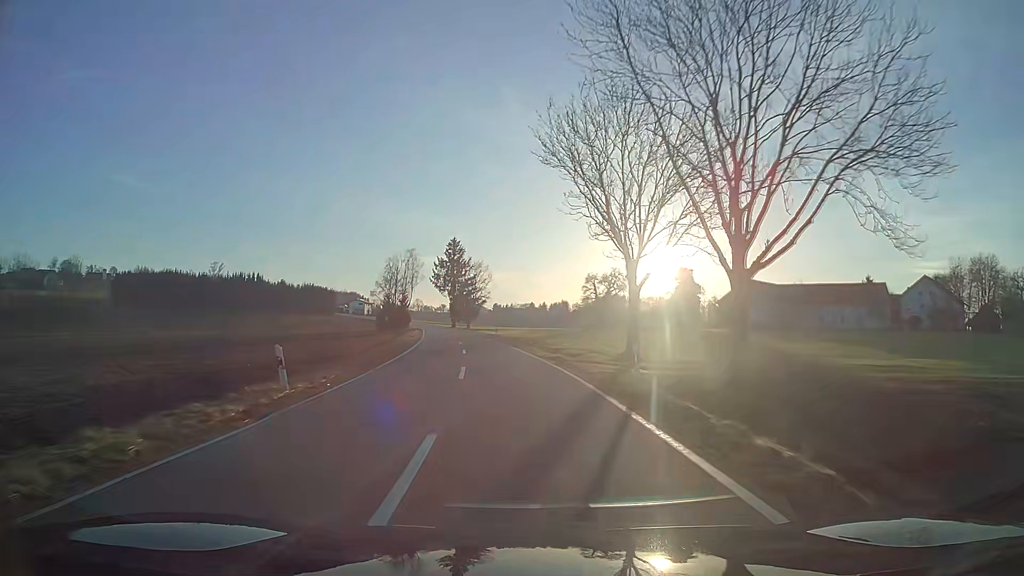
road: tertiary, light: Day
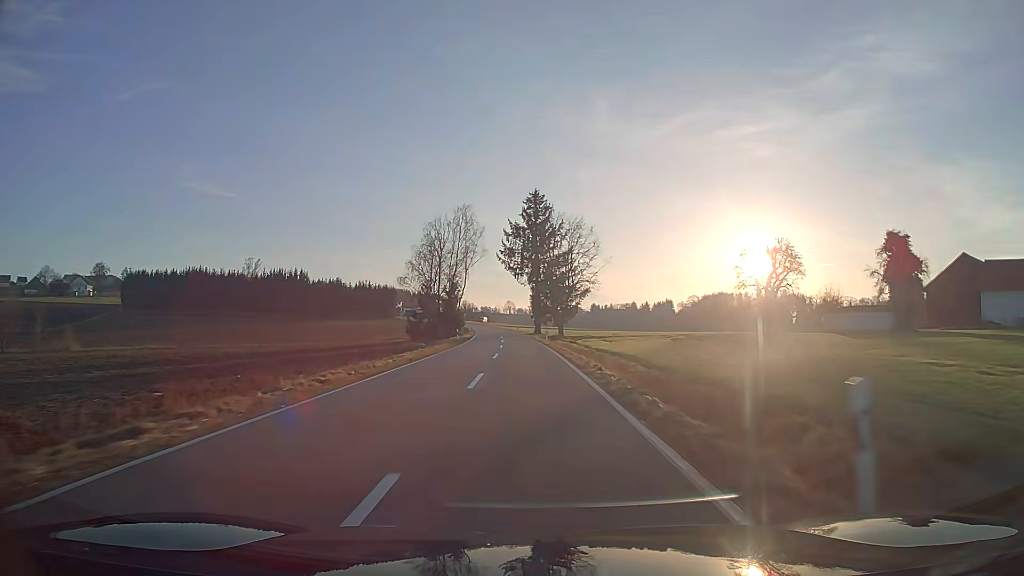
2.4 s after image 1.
(-3.8, +51.2) m; -7°
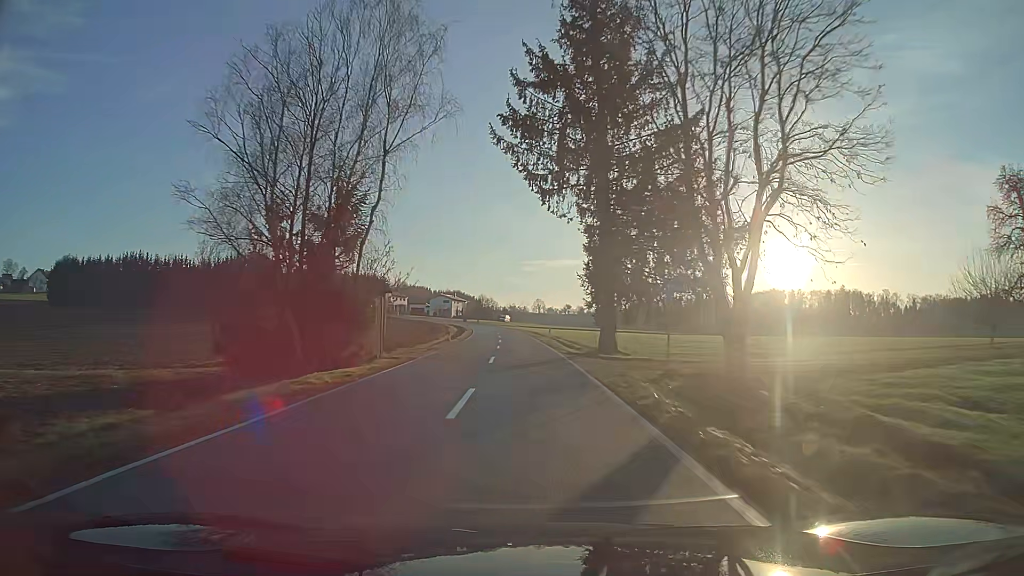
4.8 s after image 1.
(-1.2, +53.6) m; -3°
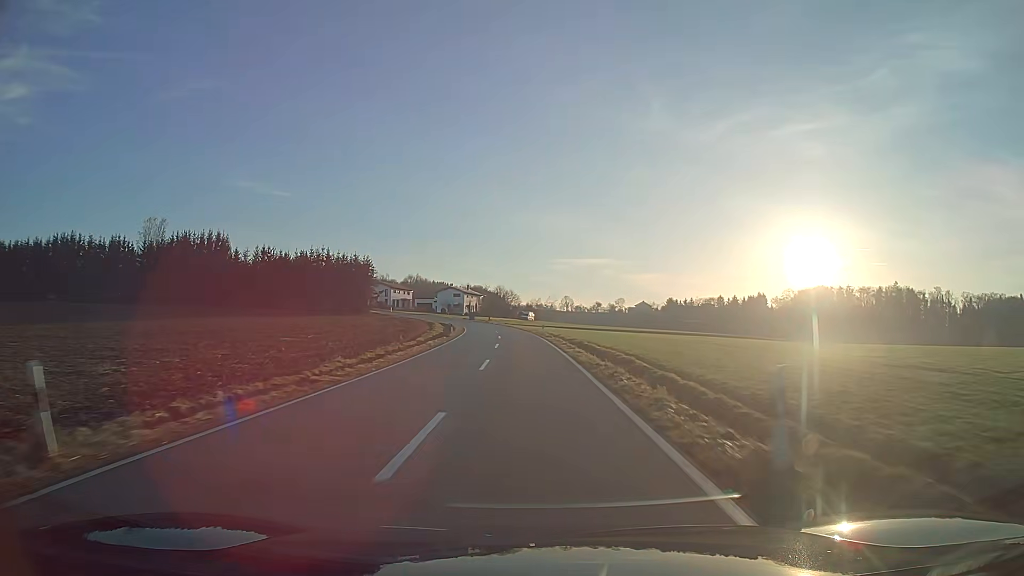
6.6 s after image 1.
(-0.6, +40.3) m; -2°
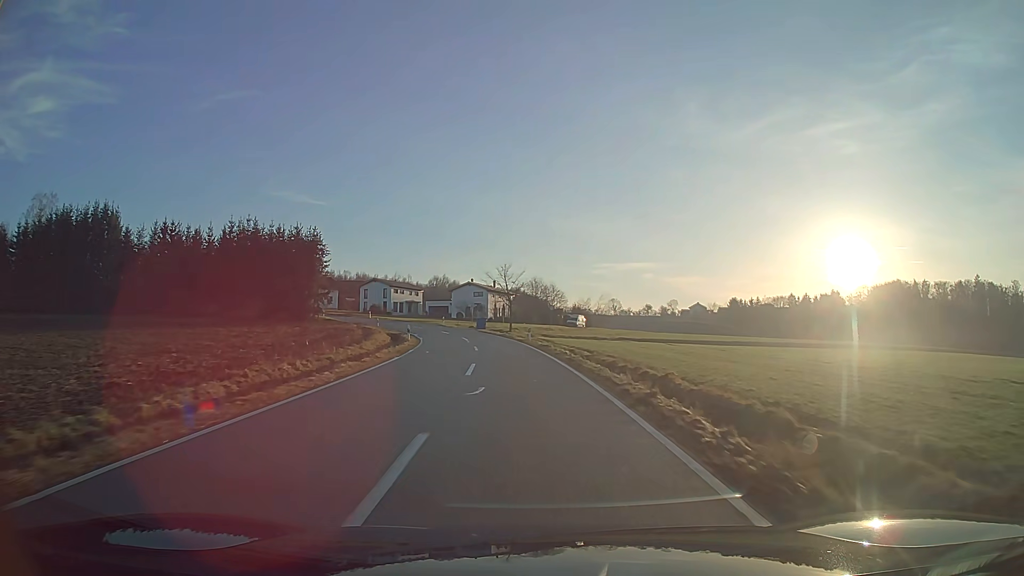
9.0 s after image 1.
(-1.6, +50.5) m; -4°
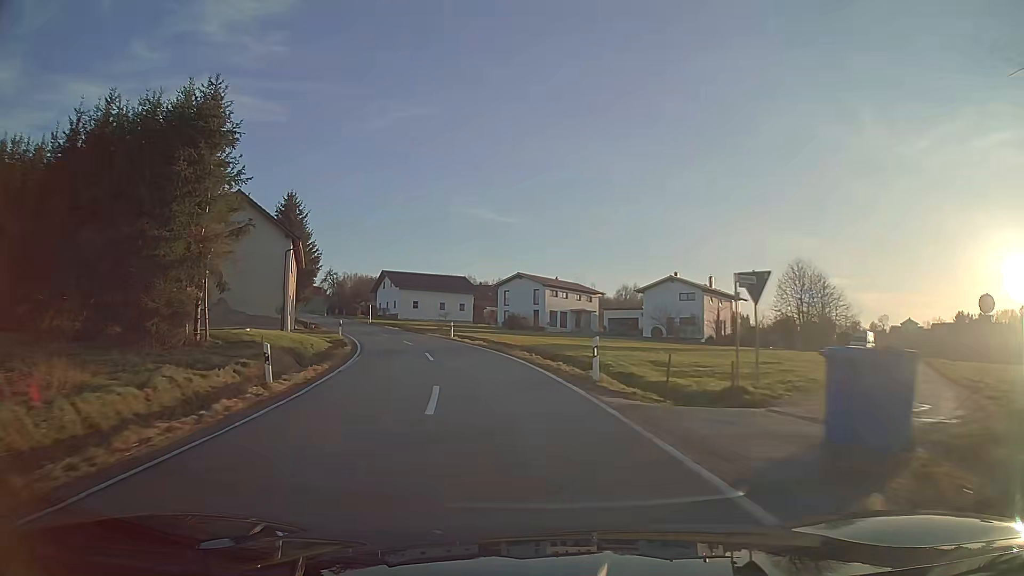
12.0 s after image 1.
(-6.9, +54.8) m; -18°
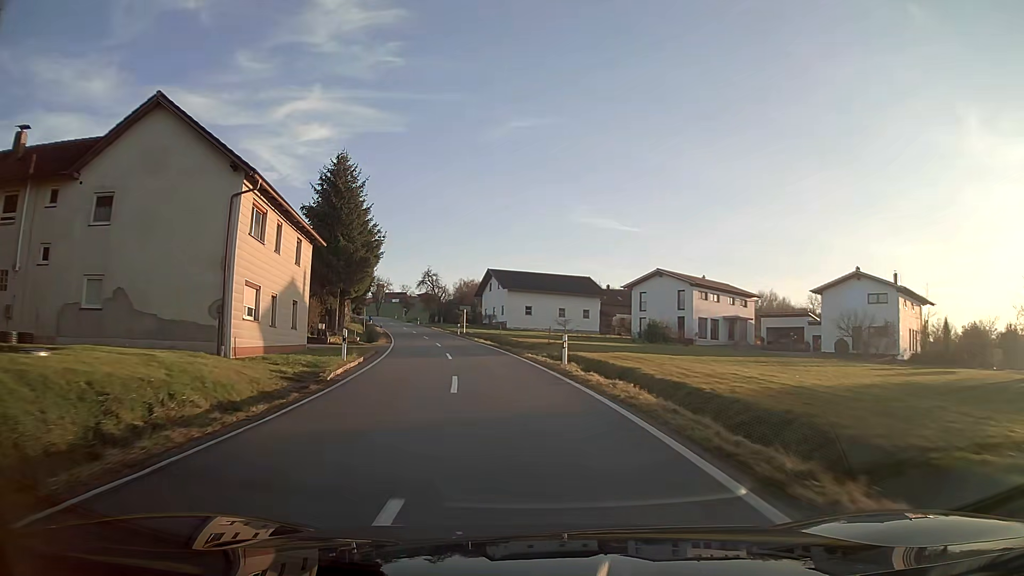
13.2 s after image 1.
(-1.9, +20.8) m; -10°
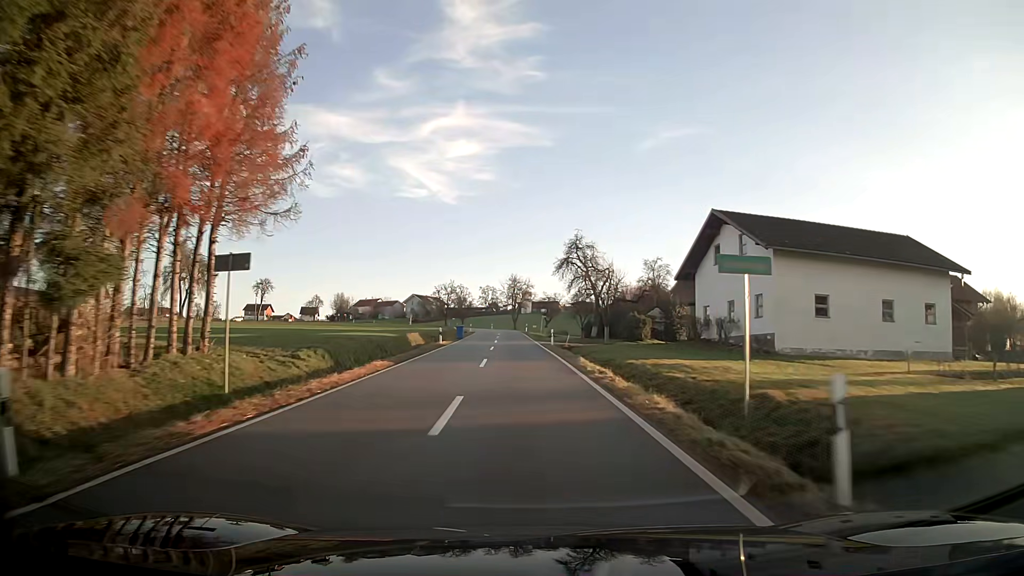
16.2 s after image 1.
(-7.0, +54.1) m; -12°
